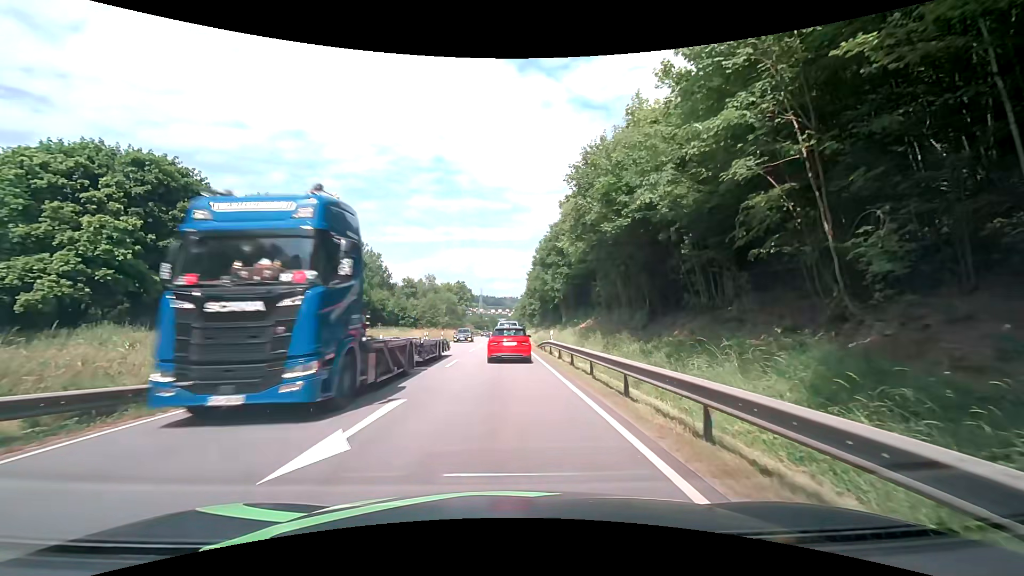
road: primary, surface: asphalt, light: Day
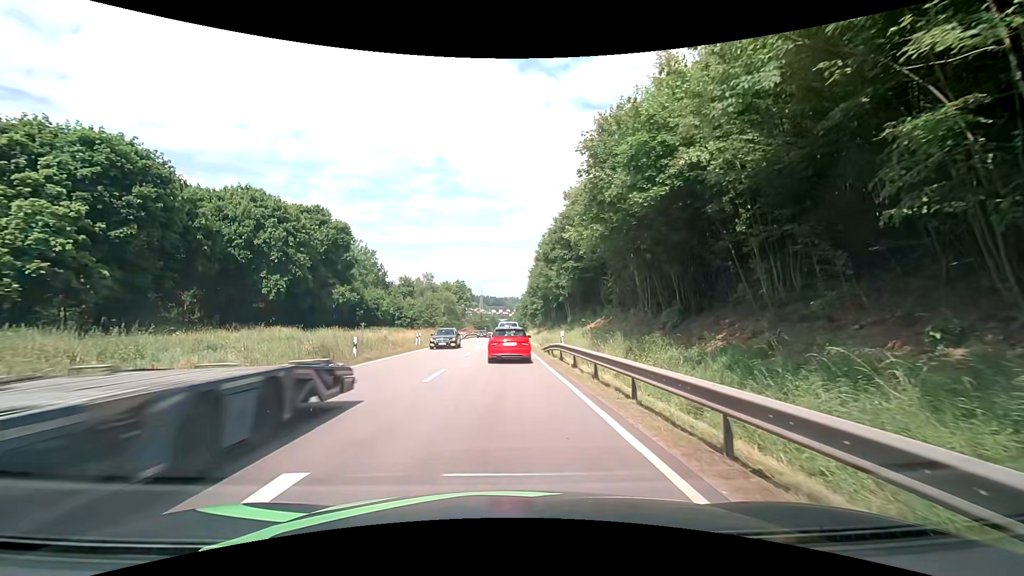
(0.0, +4.7) m; 0°
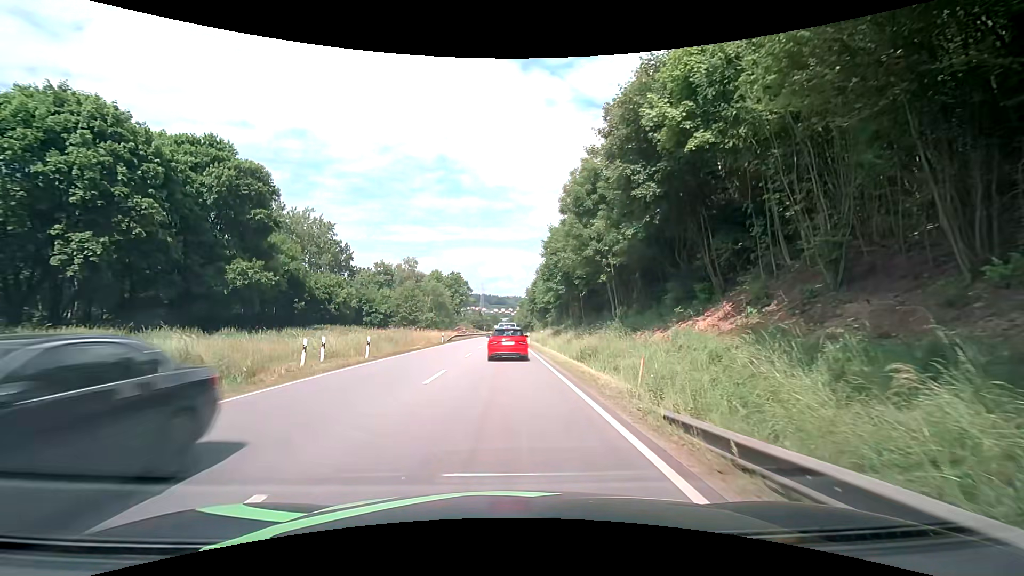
(-0.2, +24.8) m; 0°
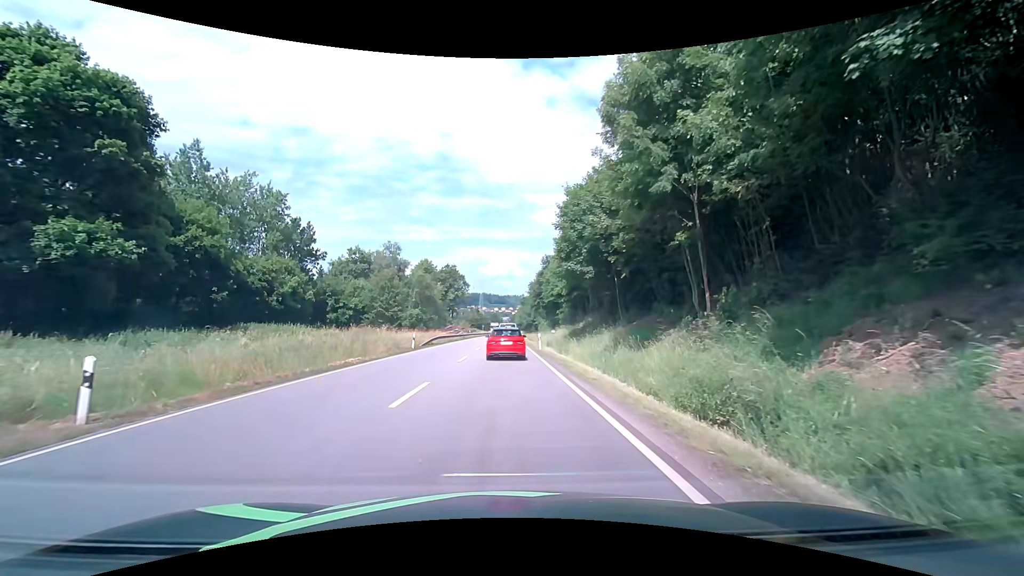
(-0.1, +15.9) m; -1°
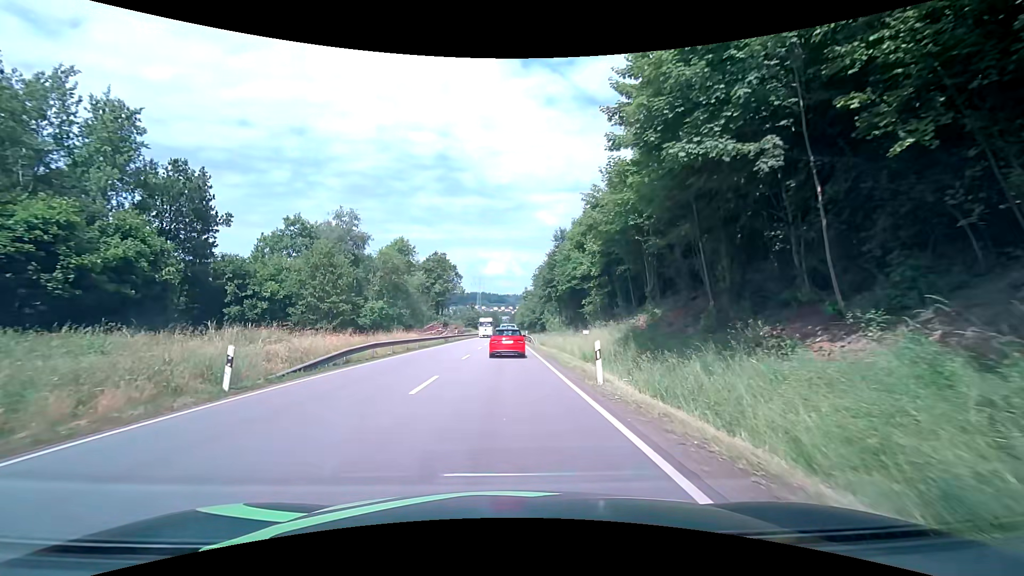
(+0.1, +22.6) m; 0°
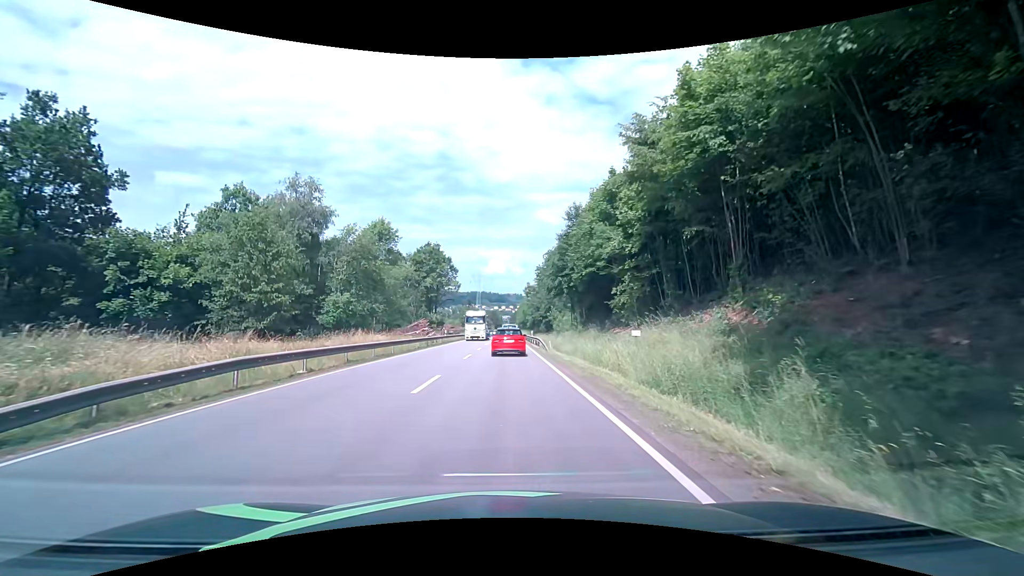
(0.0, +12.2) m; 0°
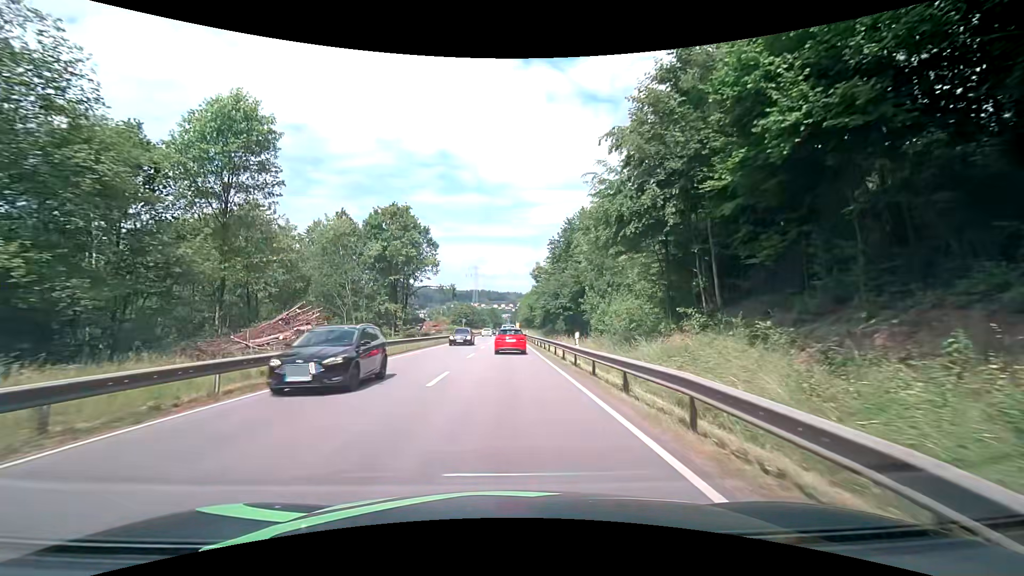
(0.0, +33.3) m; 0°
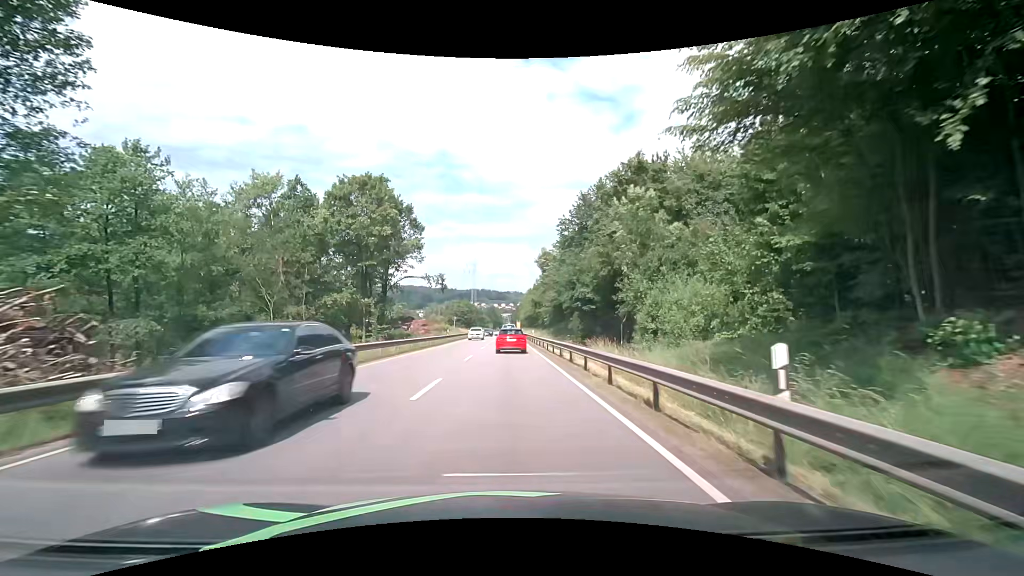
(-0.1, +14.3) m; 0°
(0, +10) (0, +20) (0, +30) (0, +40) (0, +50) (0, +60) (0, +70) (0, +80) (0, +90) (0, +100) m
